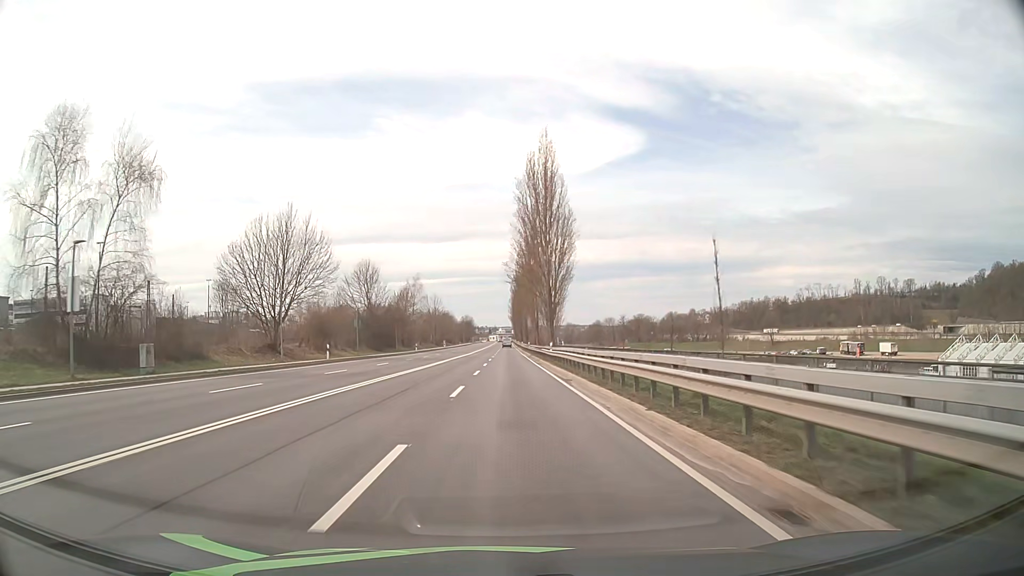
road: primary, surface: asphalt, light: Day
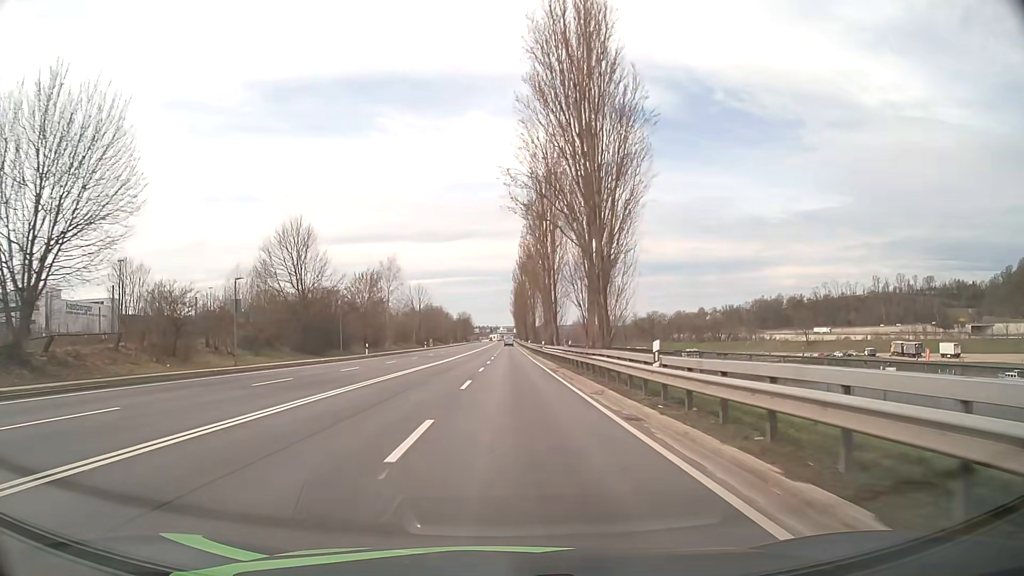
(0.0, +33.0) m; 0°
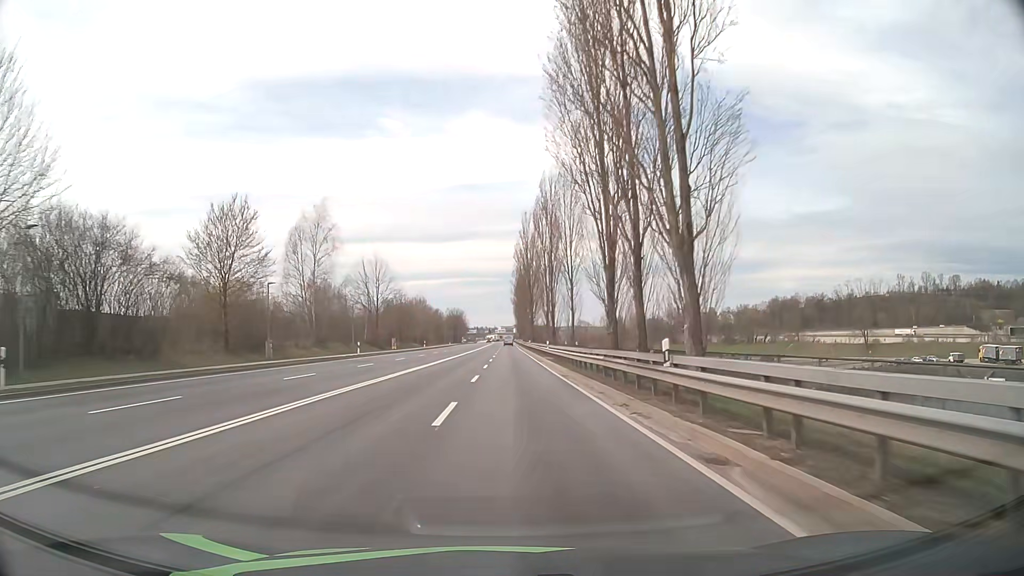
(-0.1, +44.8) m; 0°
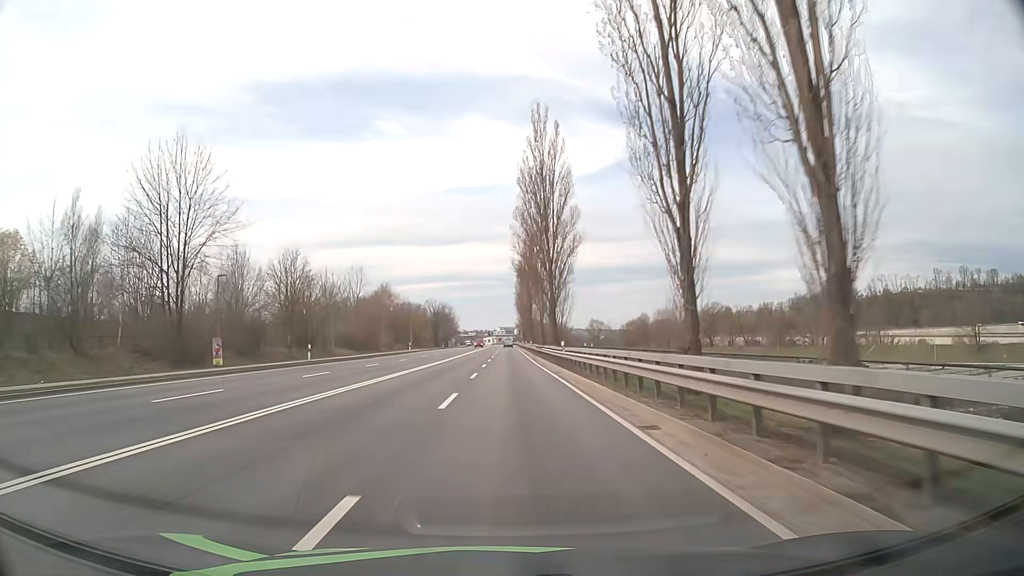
(+0.2, +57.5) m; 0°
(0, +10) (0, +20) (0, +30) (0, +40) (0, +50) (0, +60) (0, +70) (0, +80) (0, +90) (0, +100) m
